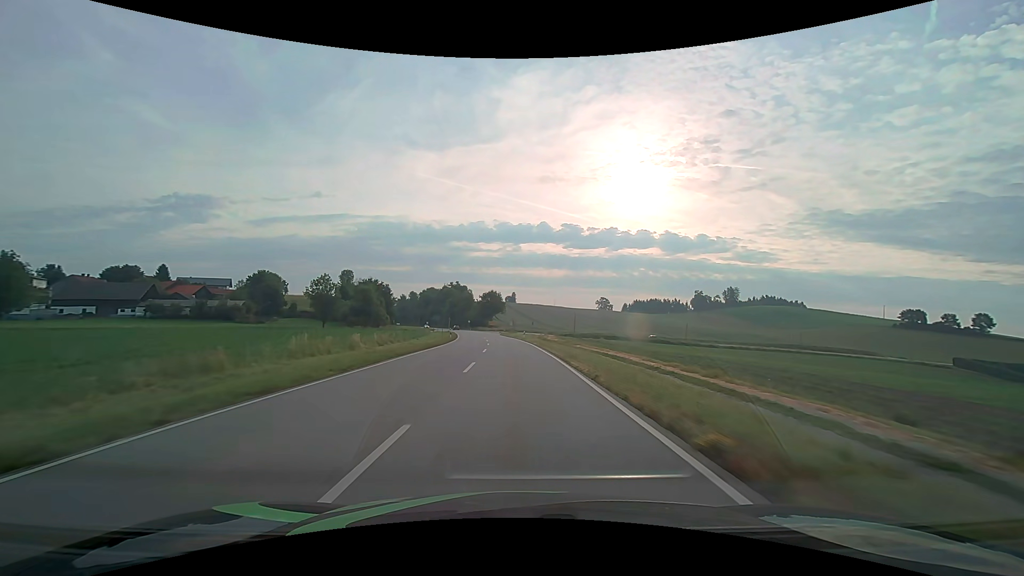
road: secondary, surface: asphalt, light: Day
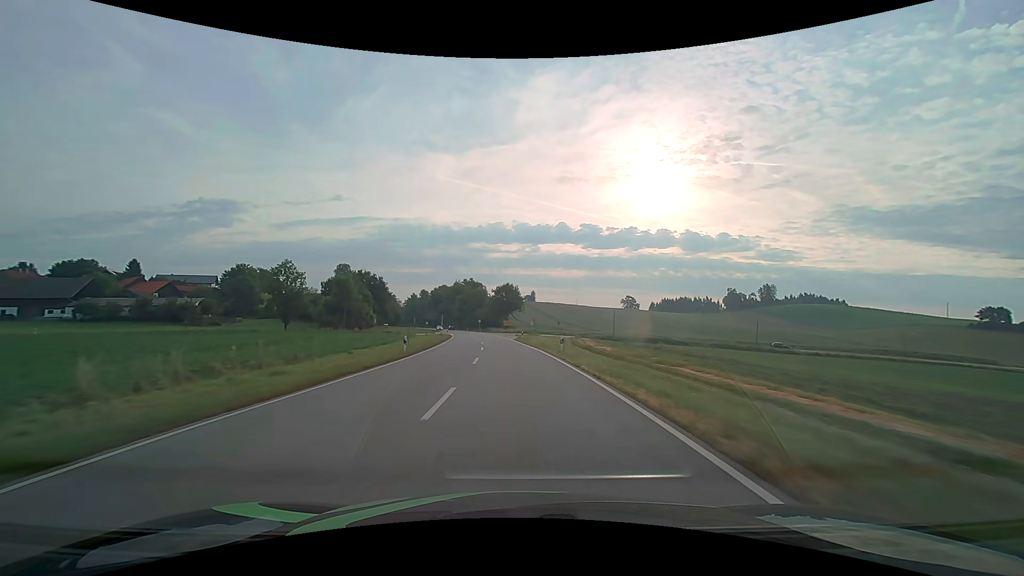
(-0.6, +31.6) m; -2°
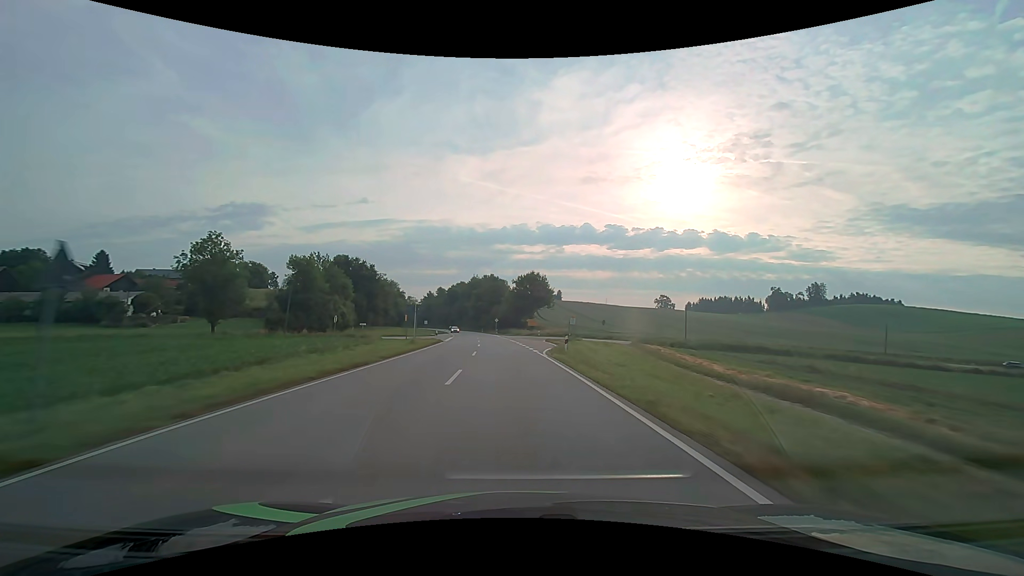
(-0.7, +31.6) m; -3°
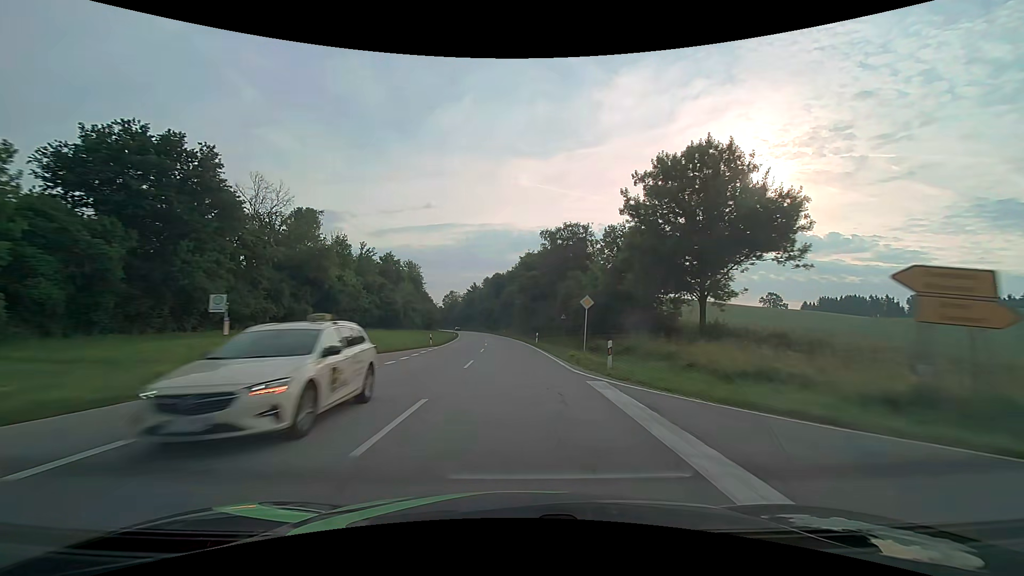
(-5.0, +78.7) m; -7°
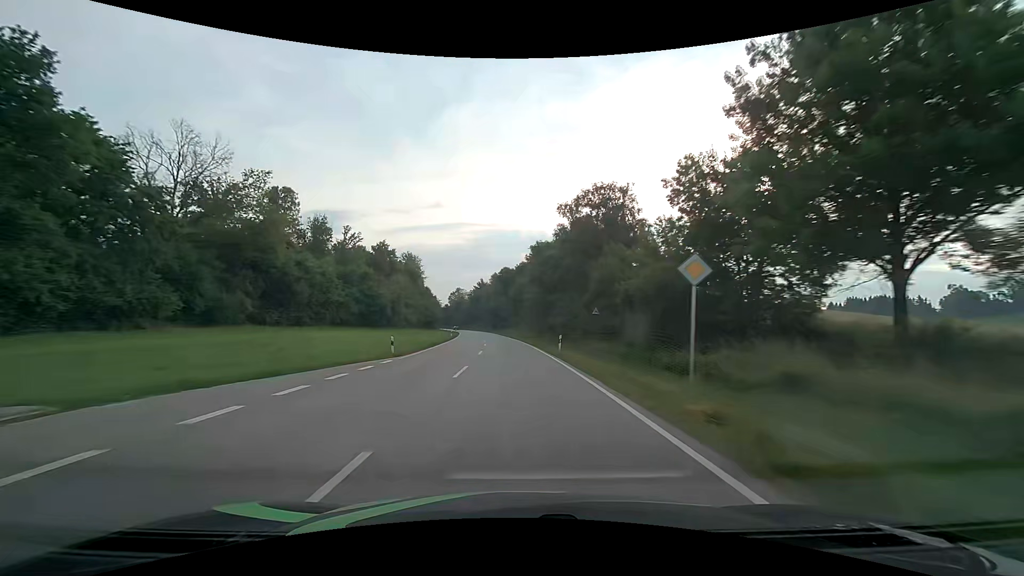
(-0.2, +15.8) m; -1°
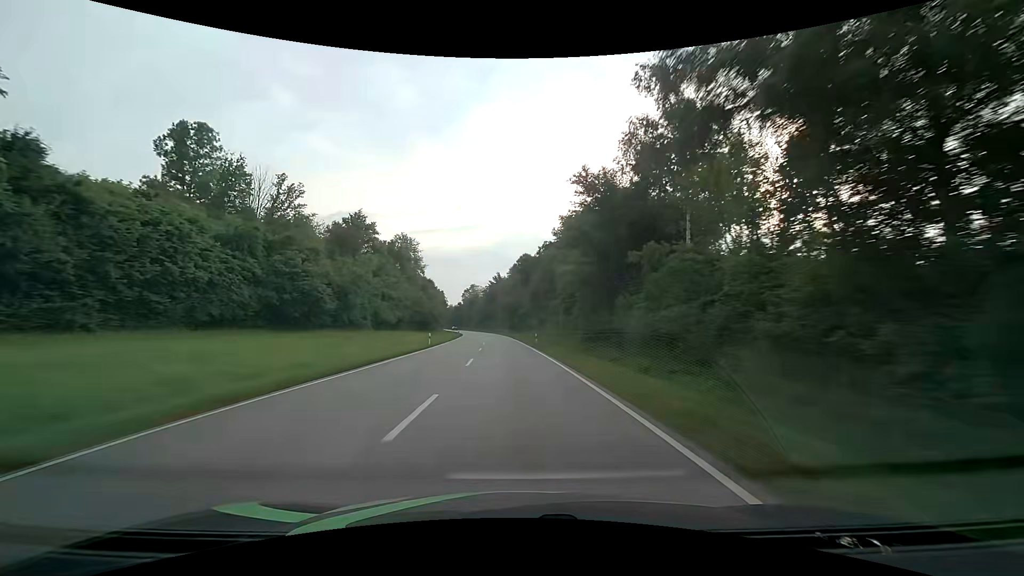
(-0.5, +31.6) m; -2°
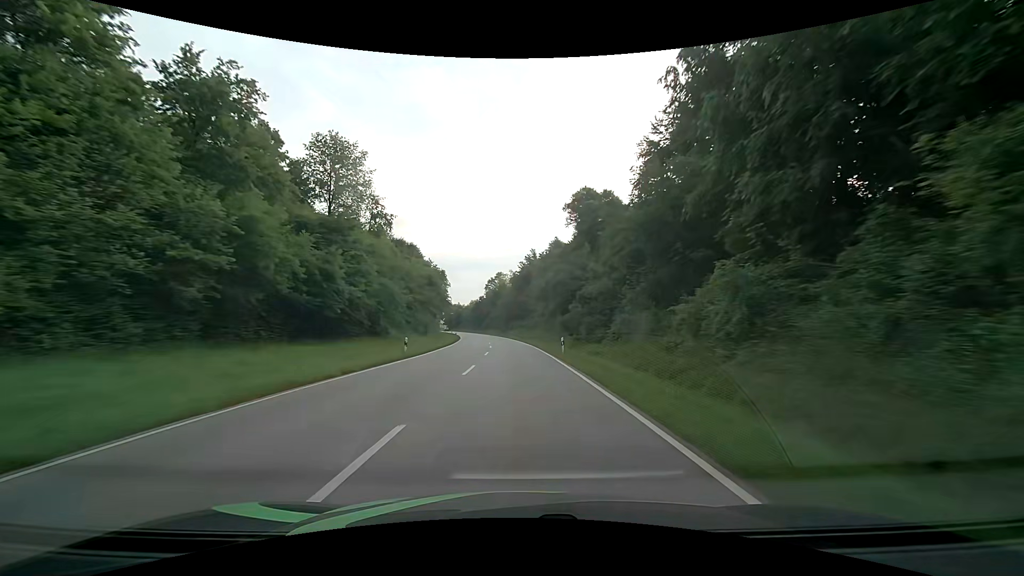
(-2.5, +63.1) m; -4°
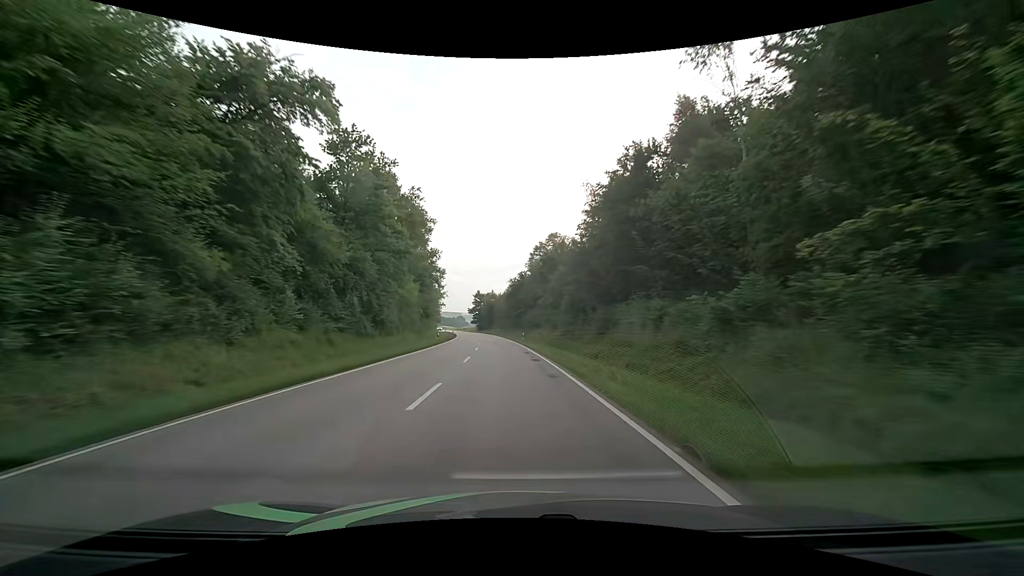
(-3.4, +78.8) m; -6°
(0, +10) (0, +20) (-1, +30) (-1, +40) (-2, +50) (-2, +60) (-3, +70) (-4, +80) (-5, +90) (-6, +100) m
